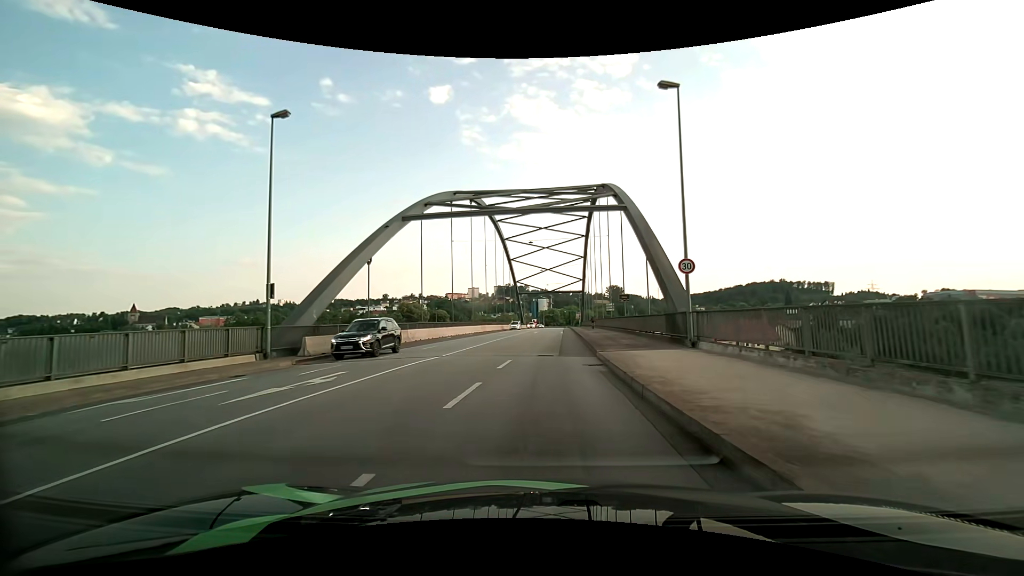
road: primary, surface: asphalt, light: Day
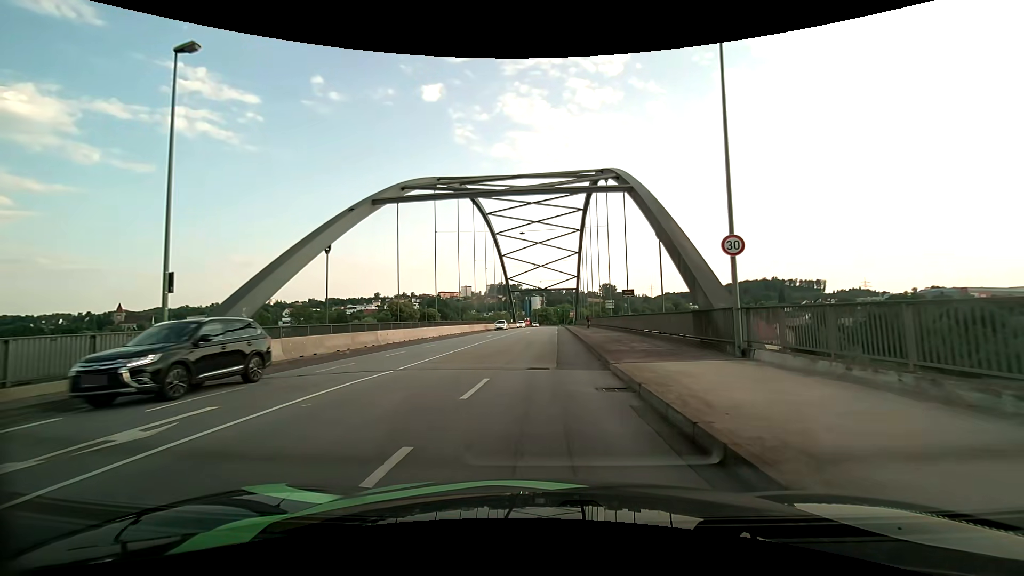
(0.0, +5.1) m; 0°
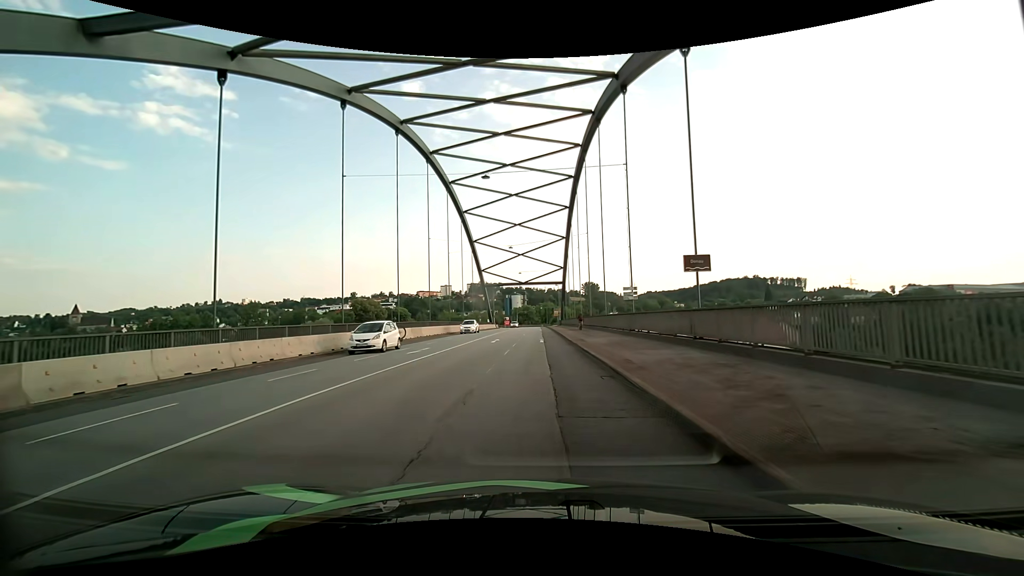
(+0.5, +19.8) m; +2°
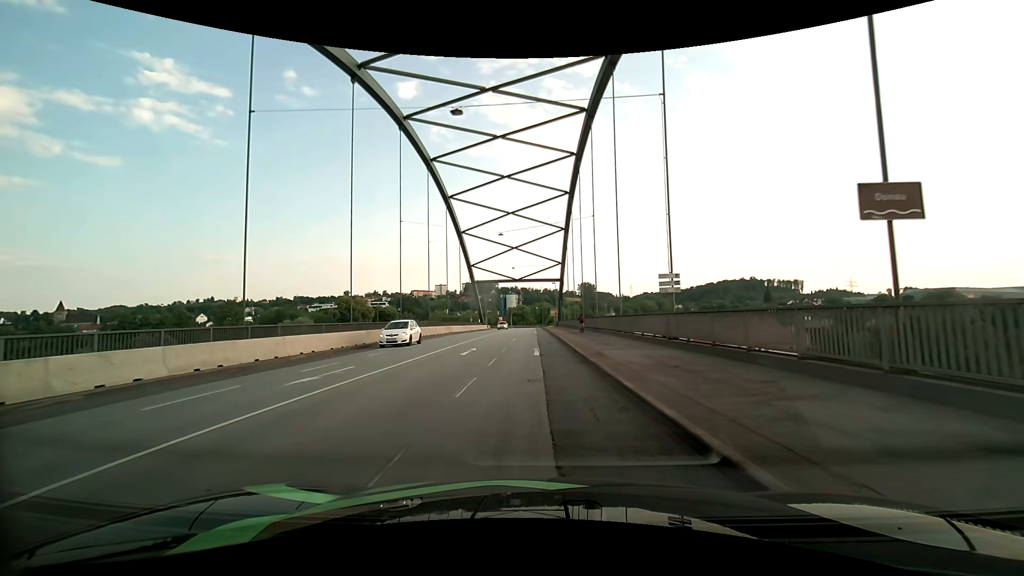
(0.0, +9.7) m; 0°
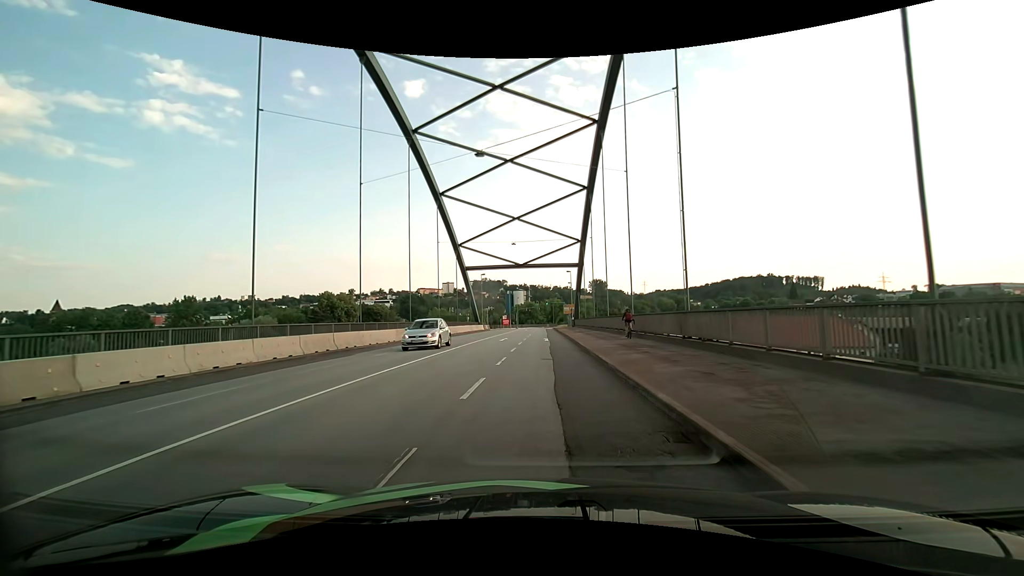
(0.0, +24.5) m; -1°
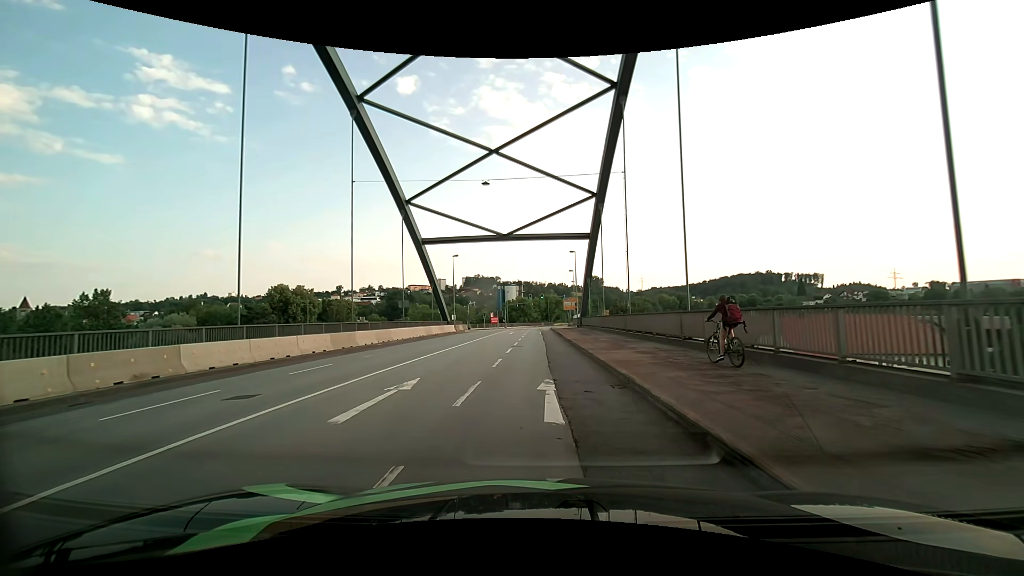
(+0.1, +24.7) m; 0°
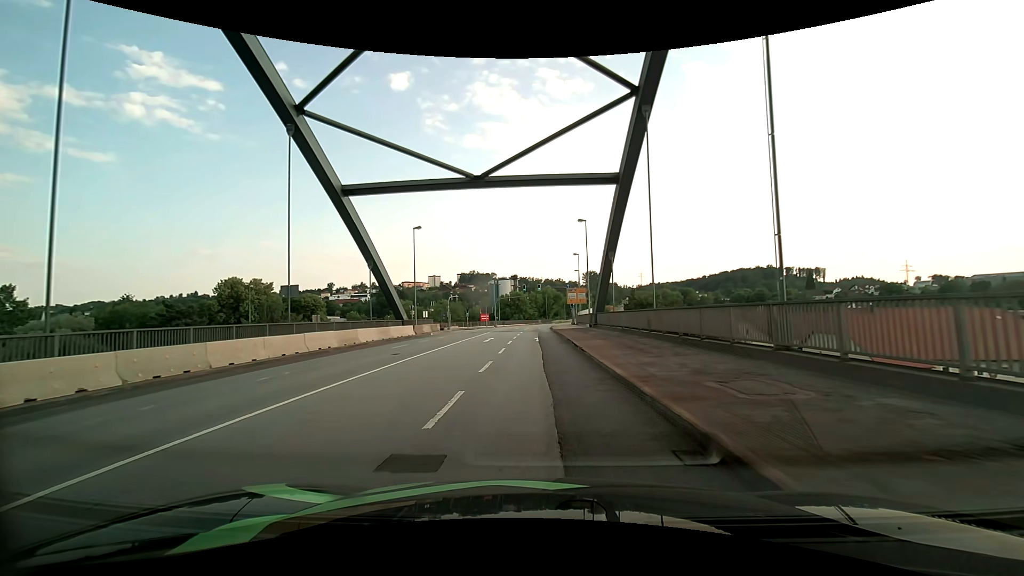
(+0.1, +19.6) m; 0°
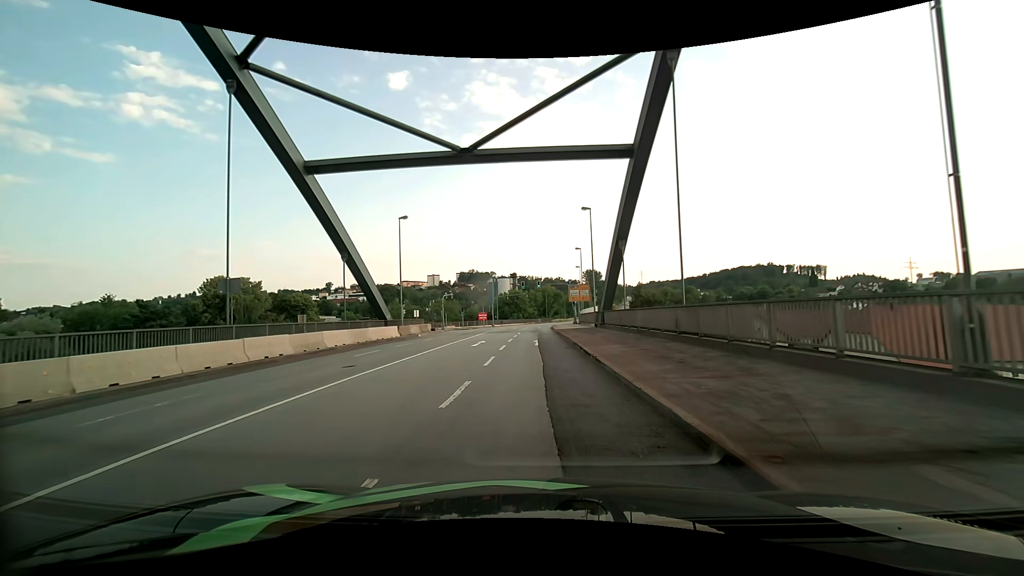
(0.0, +4.8) m; 0°
(0, +10) (0, +20) (0, +30) (0, +40) (0, +50) (0, +60) (+1, +70) (+2, +80) (+3, +90) (+4, +100) m
